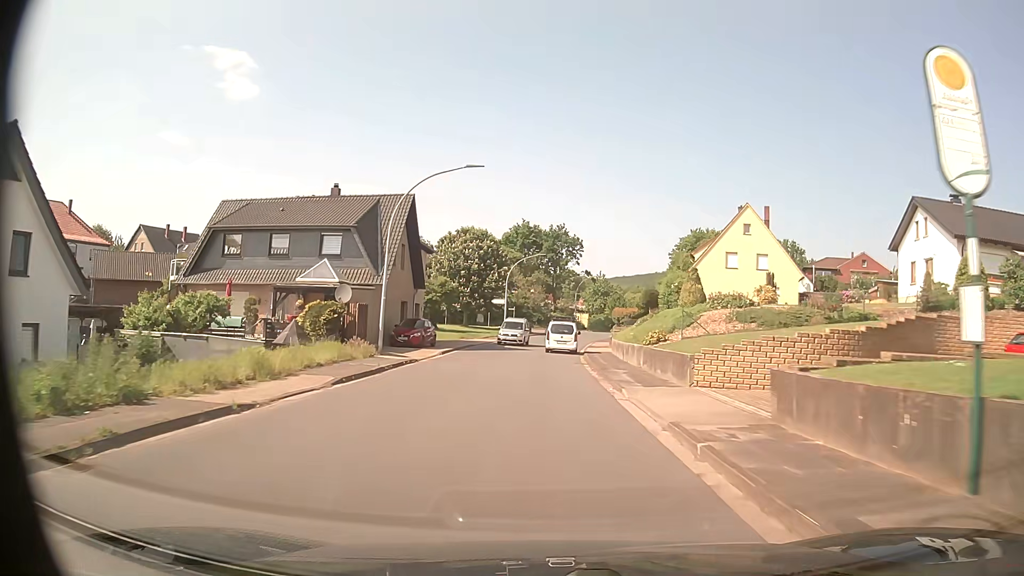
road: tertiary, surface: asphalt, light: Day
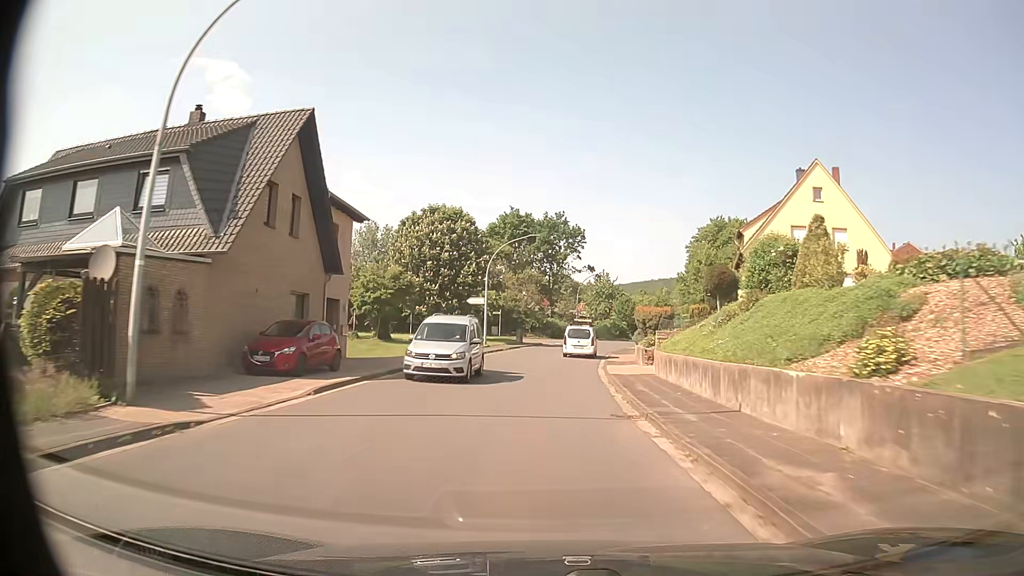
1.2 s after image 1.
(0.0, +17.1) m; +1°
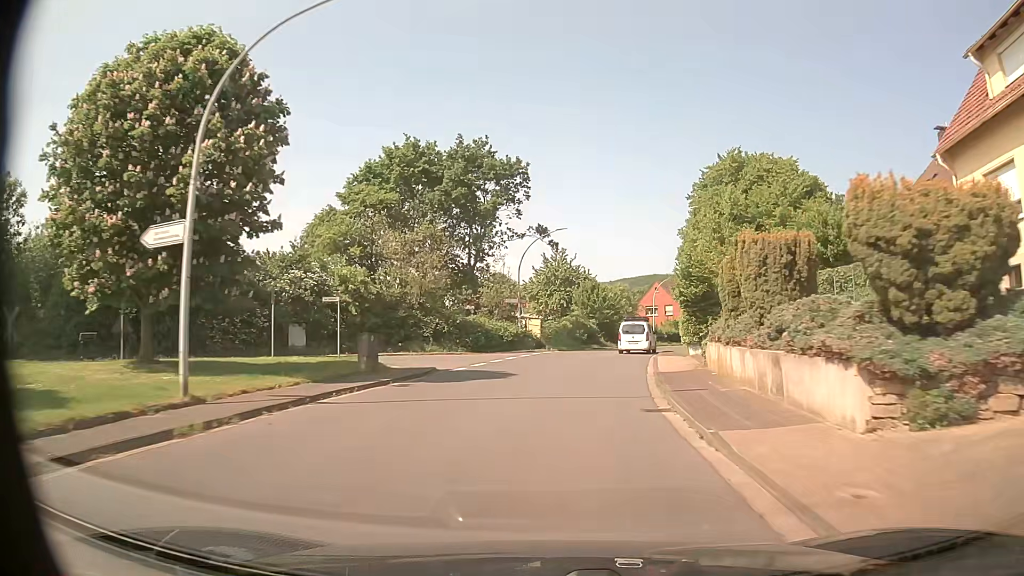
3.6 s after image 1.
(+1.0, +34.7) m; +5°
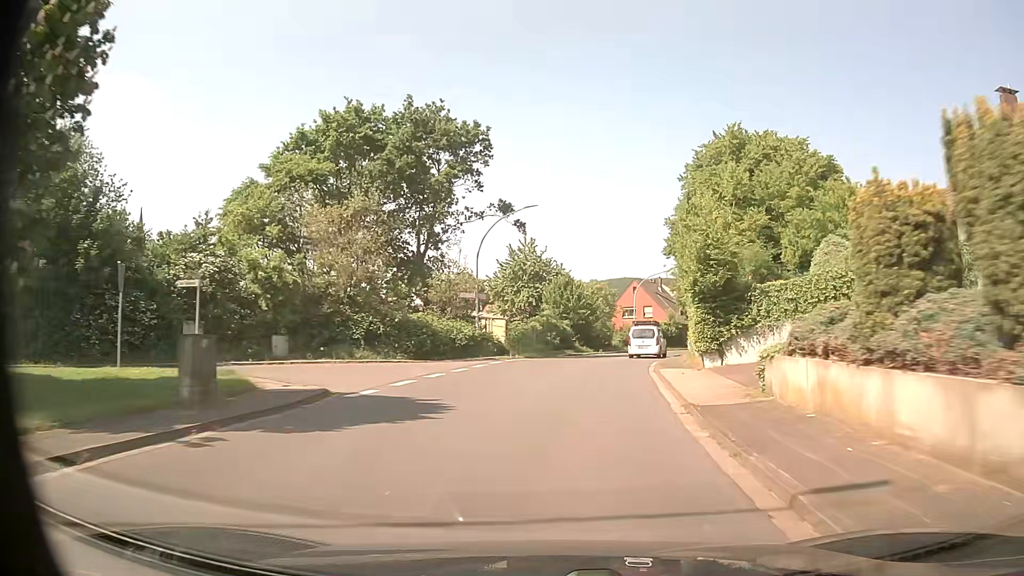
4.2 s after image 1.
(+0.2, +8.7) m; +3°
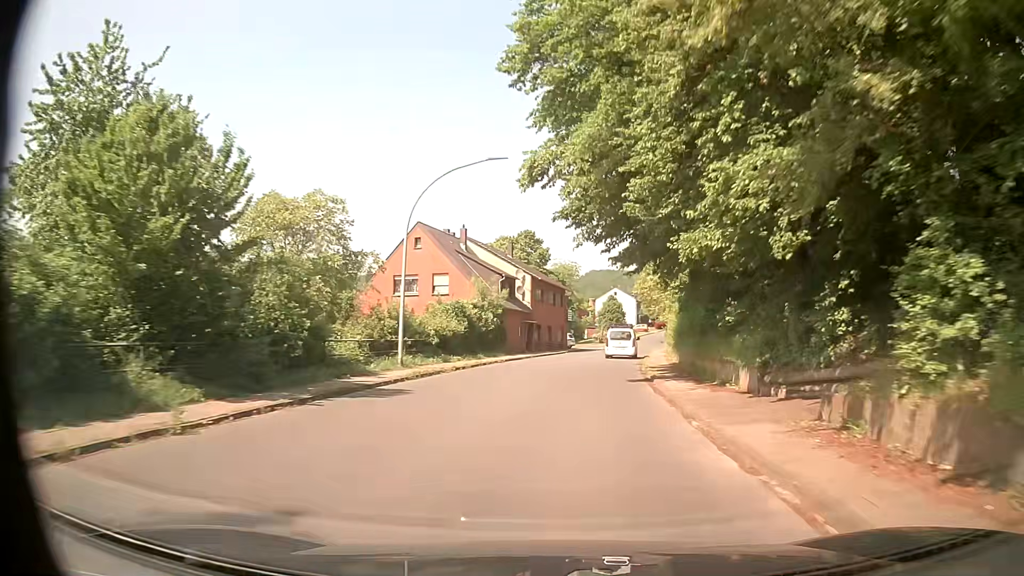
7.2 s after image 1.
(+5.8, +41.5) m; +17°
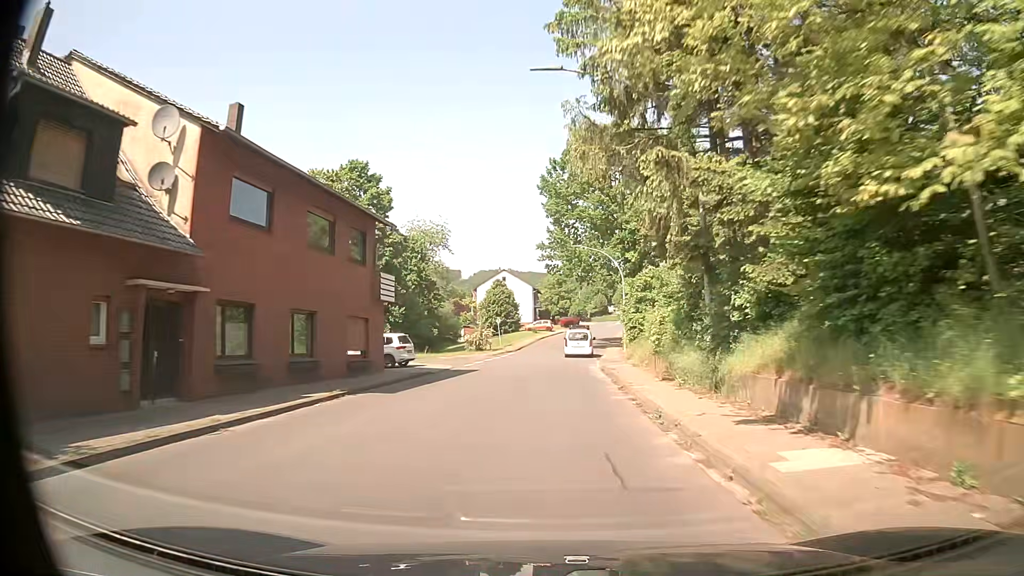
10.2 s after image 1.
(+4.5, +40.9) m; +10°
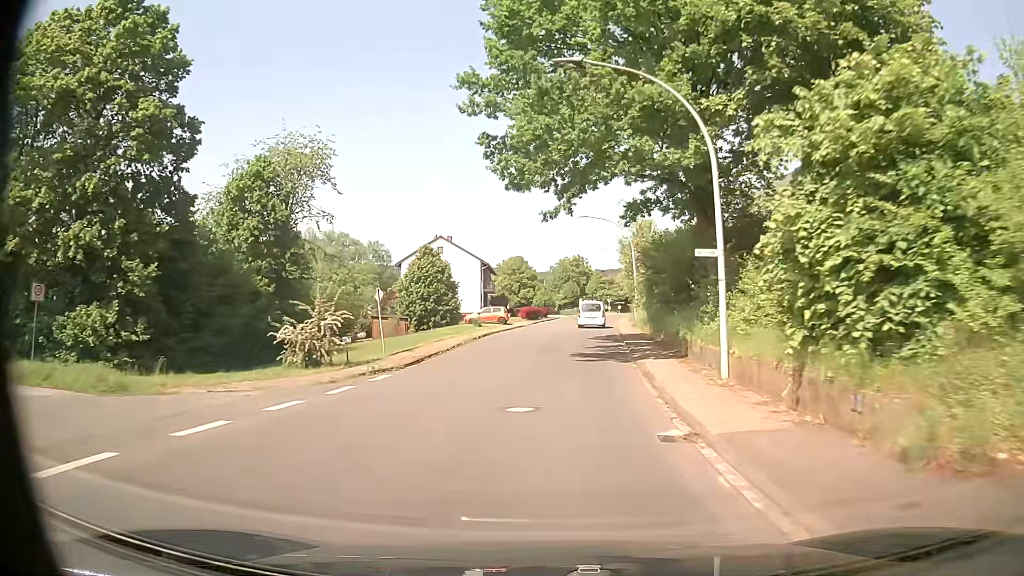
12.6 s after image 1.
(+0.8, +32.9) m; +4°
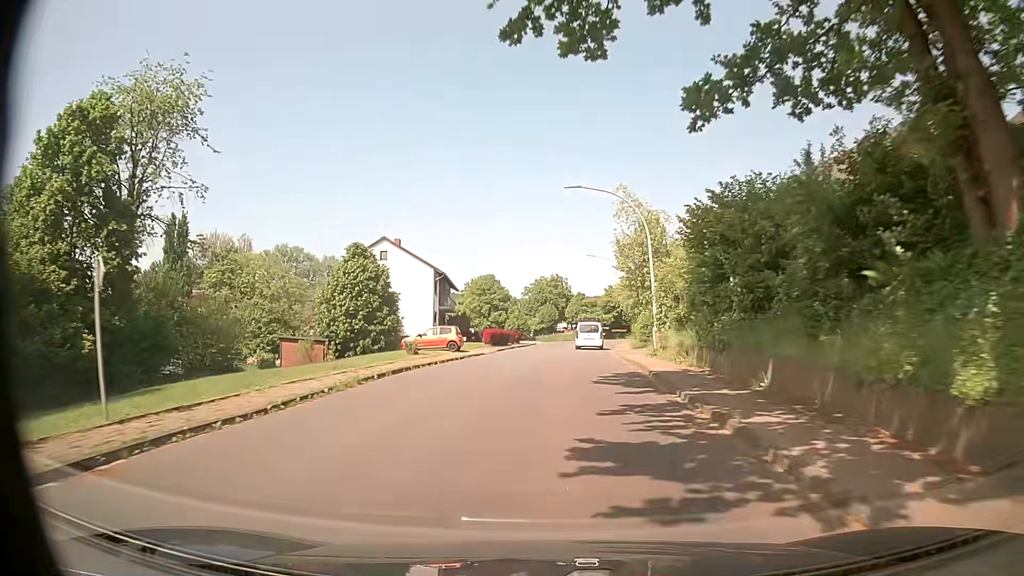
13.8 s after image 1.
(+0.2, +16.5) m; +2°
(0, +10) (0, +20) (+1, +30) (+2, +40) (+3, +50) (+4, +60) (+5, +70) (+7, +80) (+9, +89) (+11, +99) m
